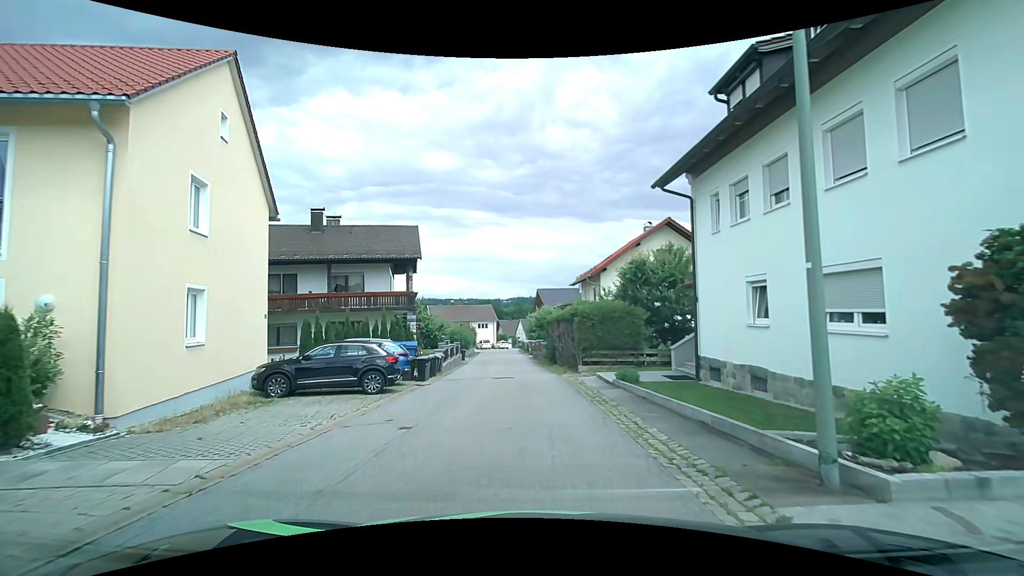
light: Day
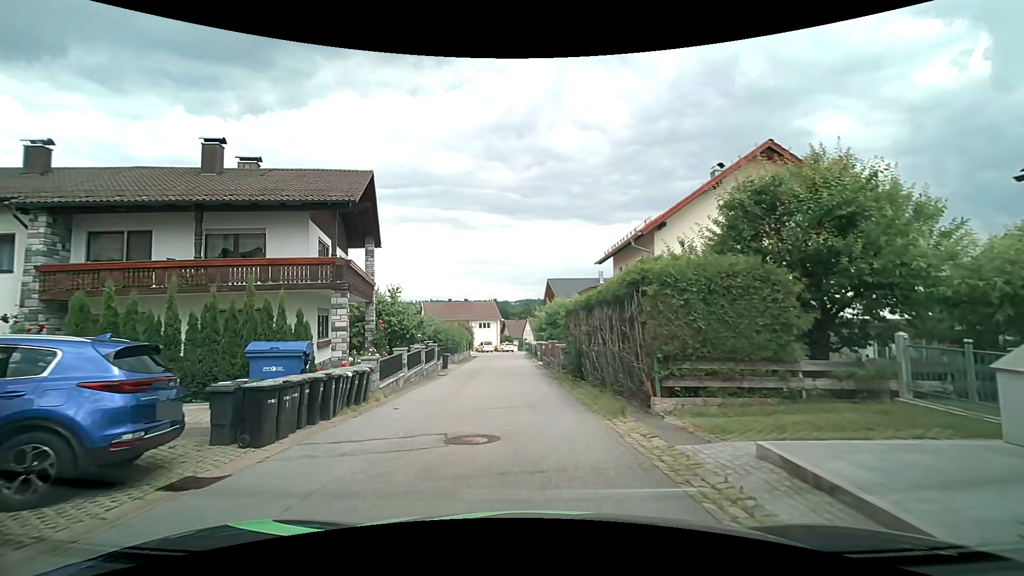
(-0.1, +12.5) m; -2°
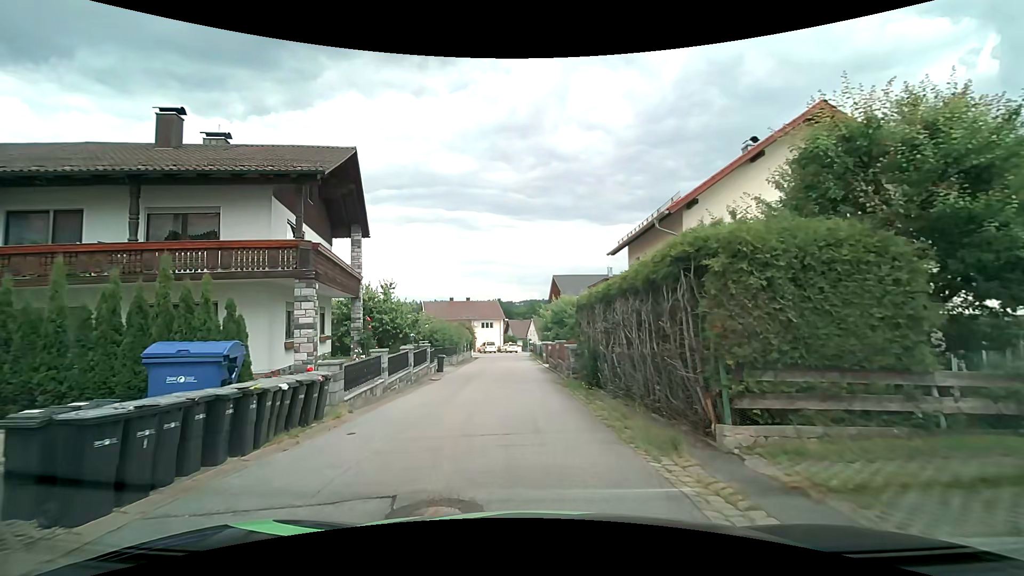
(+0.1, +3.1) m; +1°
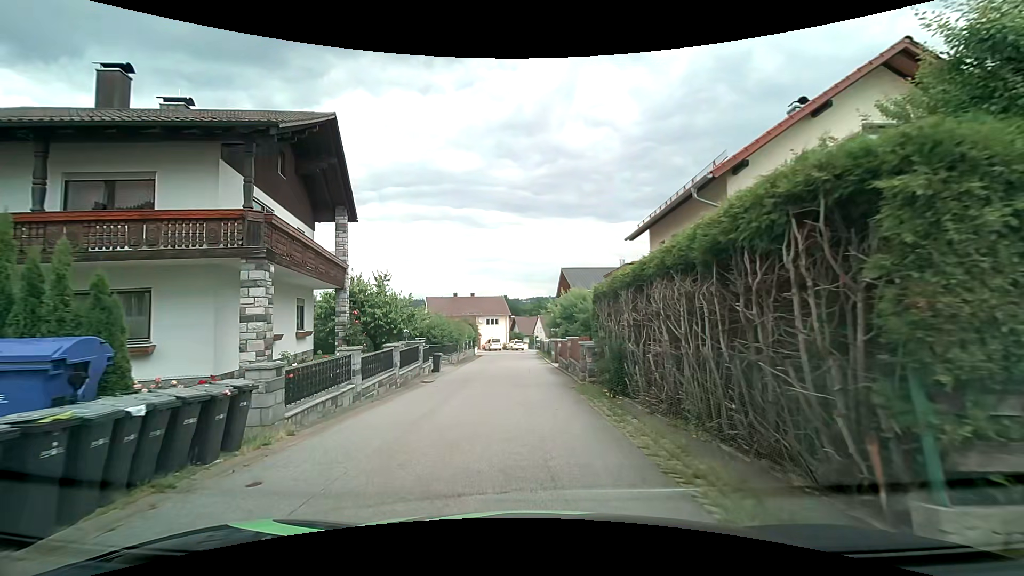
(0.0, +3.1) m; -1°
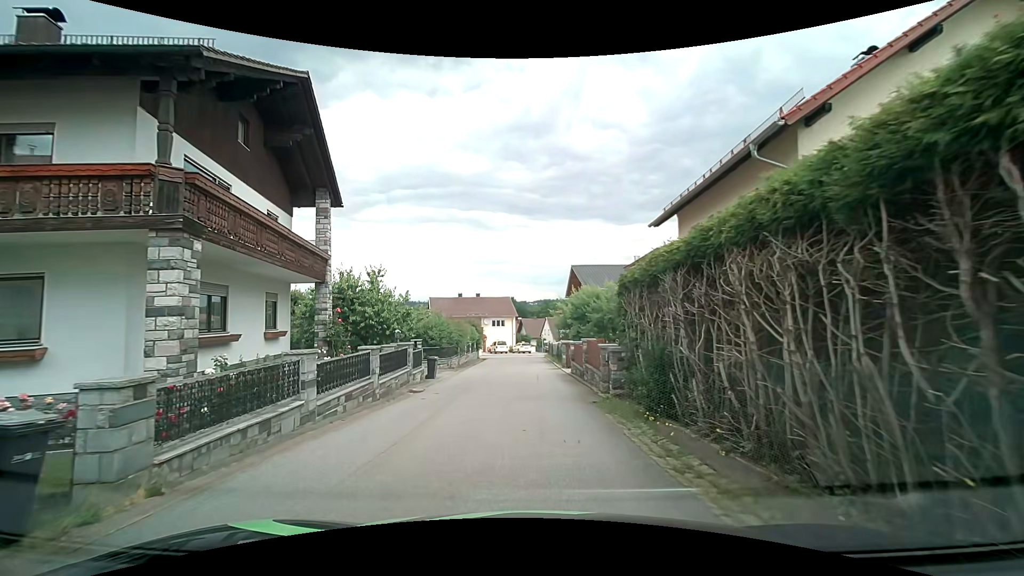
(0.0, +3.2) m; -2°
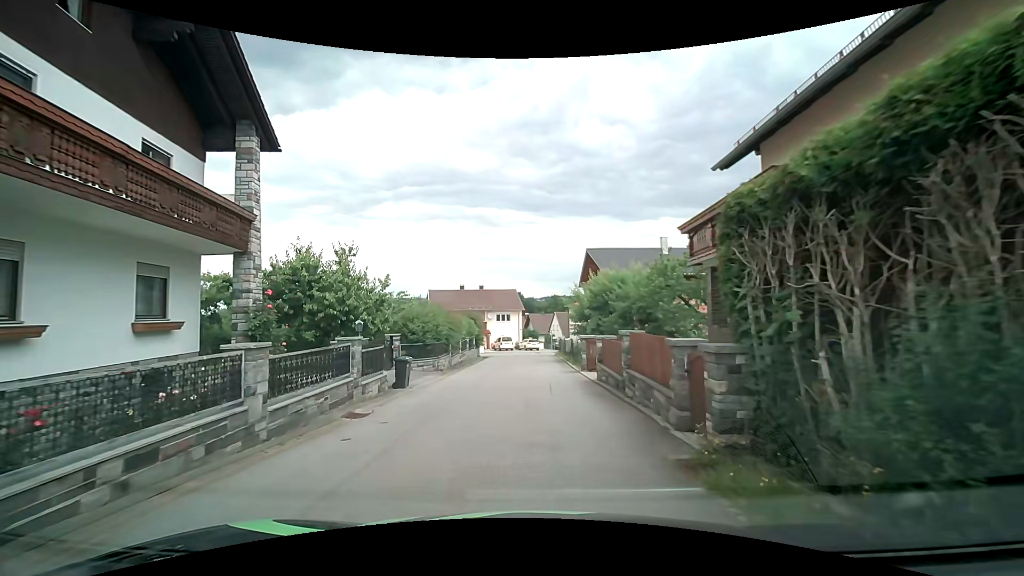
(+0.2, +6.3) m; +1°
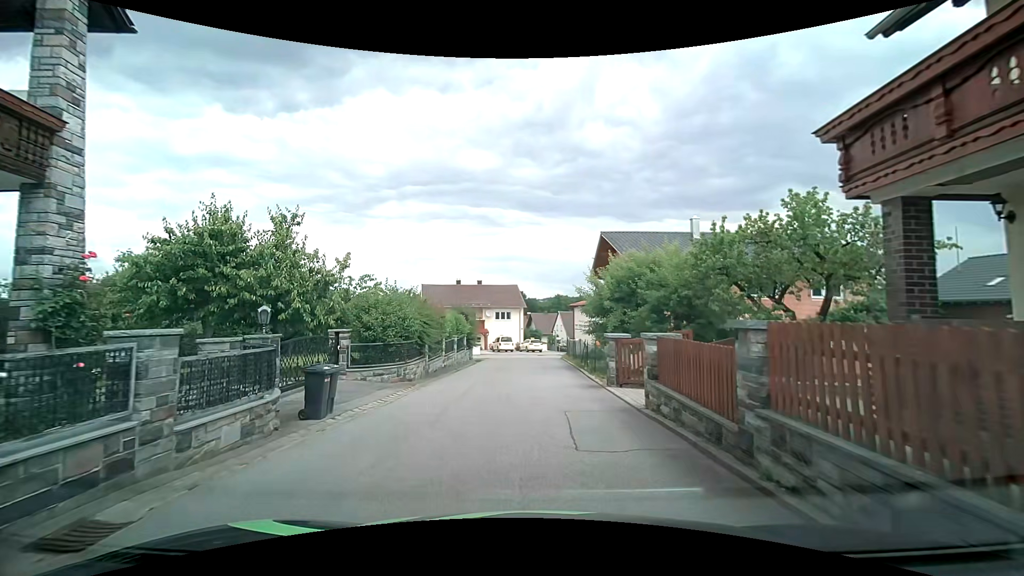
(0.0, +6.3) m; -1°
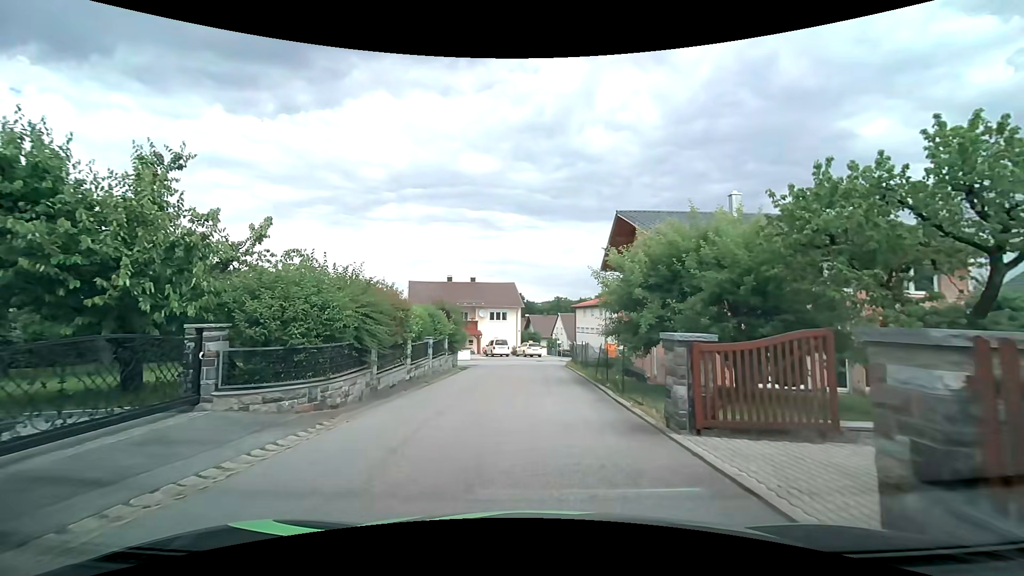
(+0.1, +6.3) m; +1°
